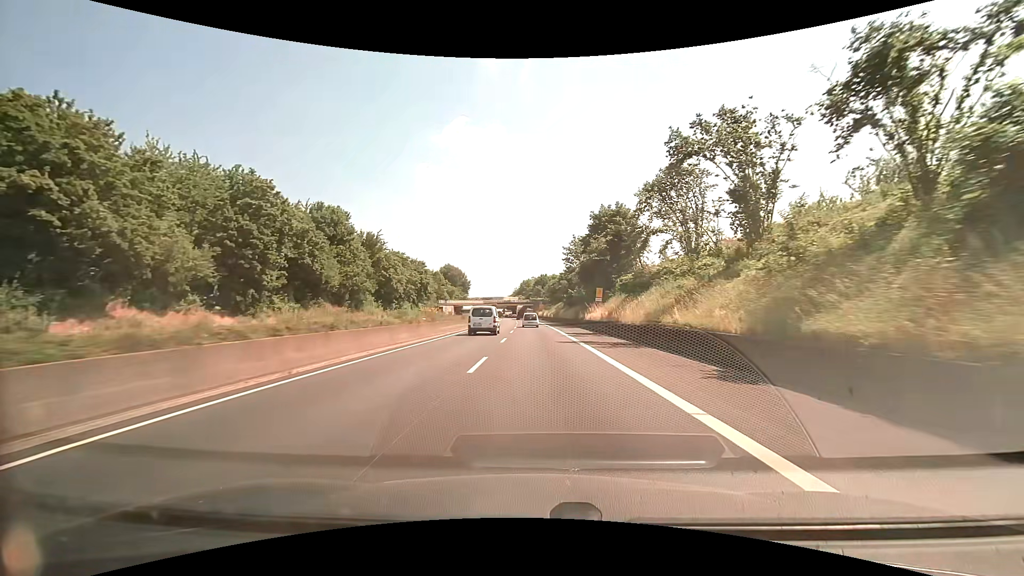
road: trunk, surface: asphalt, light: Day
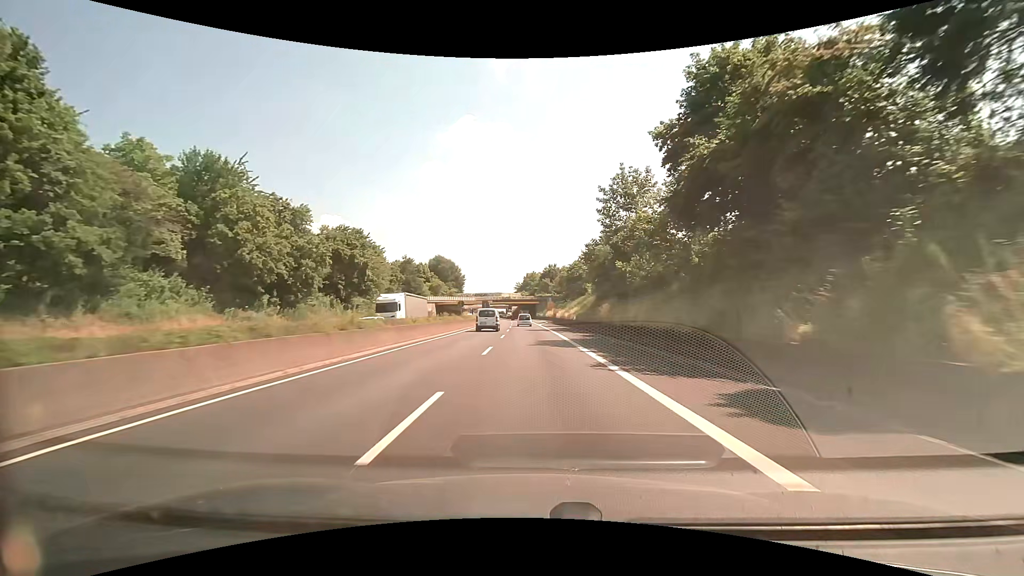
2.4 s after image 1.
(-0.5, +43.0) m; -1°
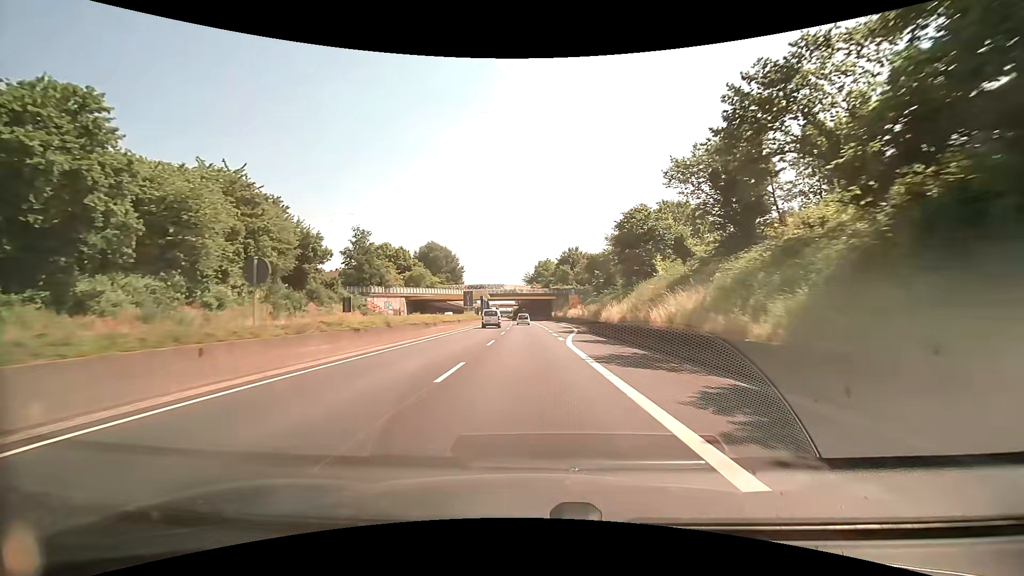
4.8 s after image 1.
(-0.5, +43.1) m; -2°
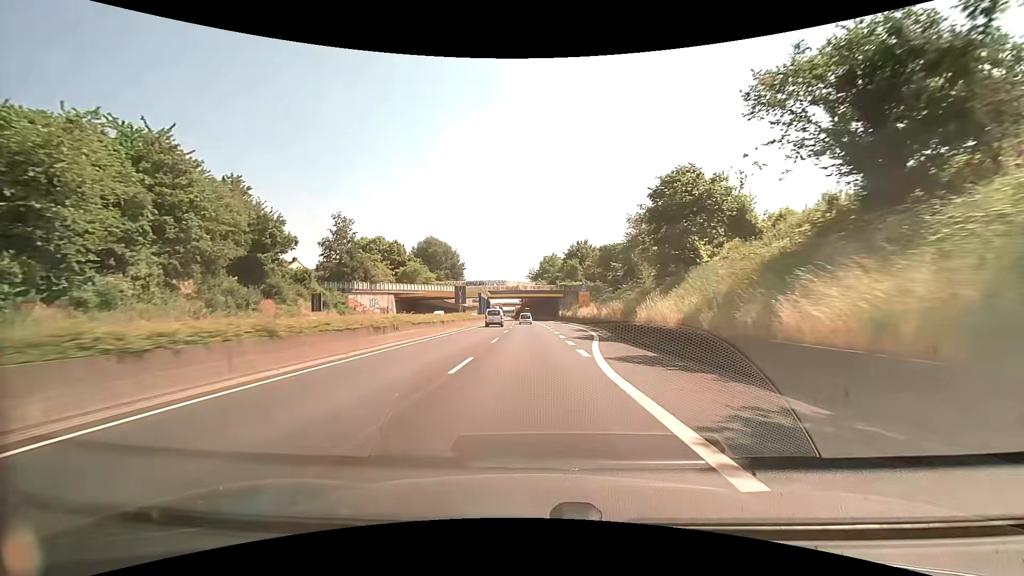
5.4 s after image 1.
(0.0, +10.8) m; -1°
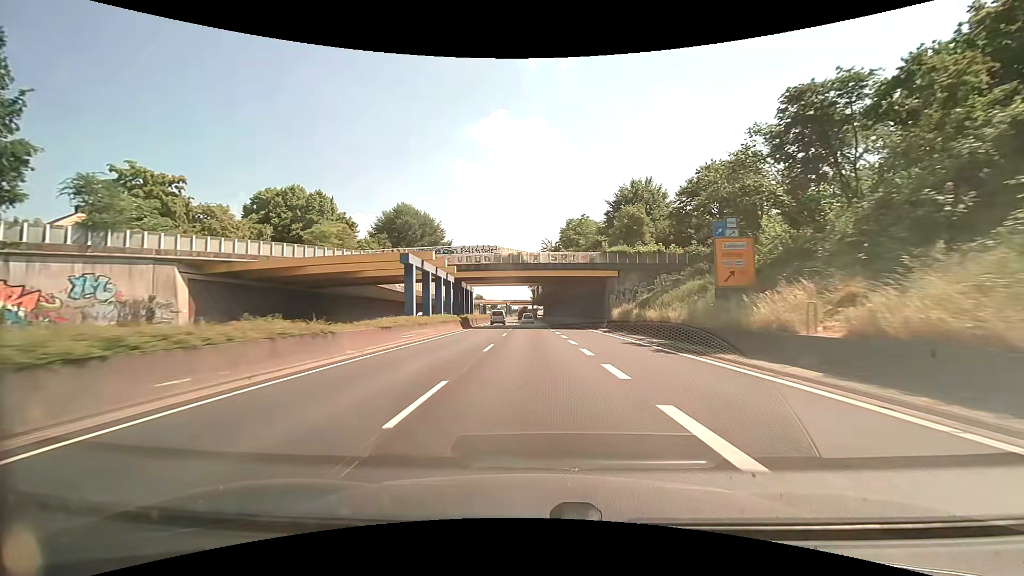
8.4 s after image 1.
(-0.4, +53.8) m; -1°
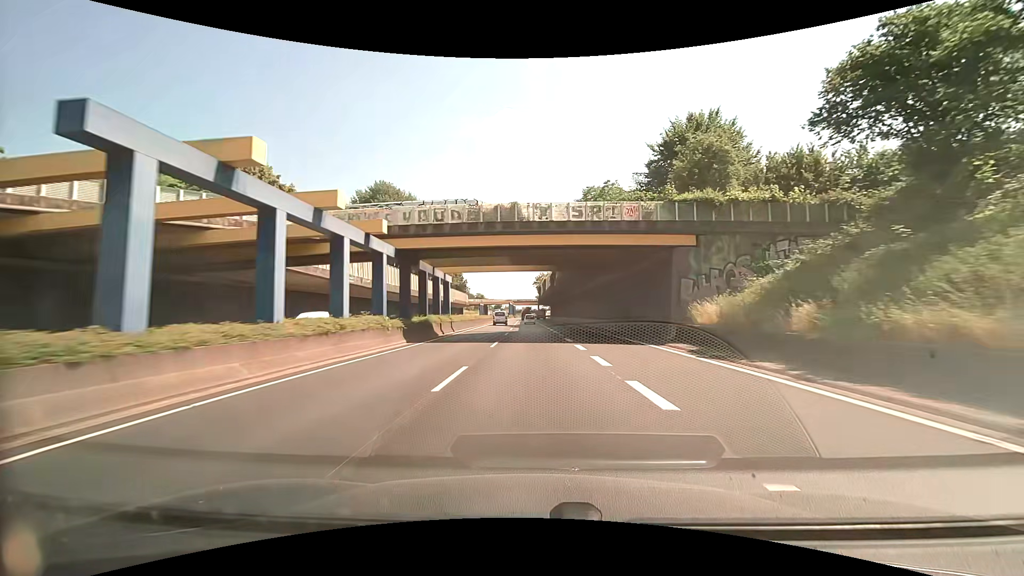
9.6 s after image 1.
(-0.2, +21.5) m; -1°
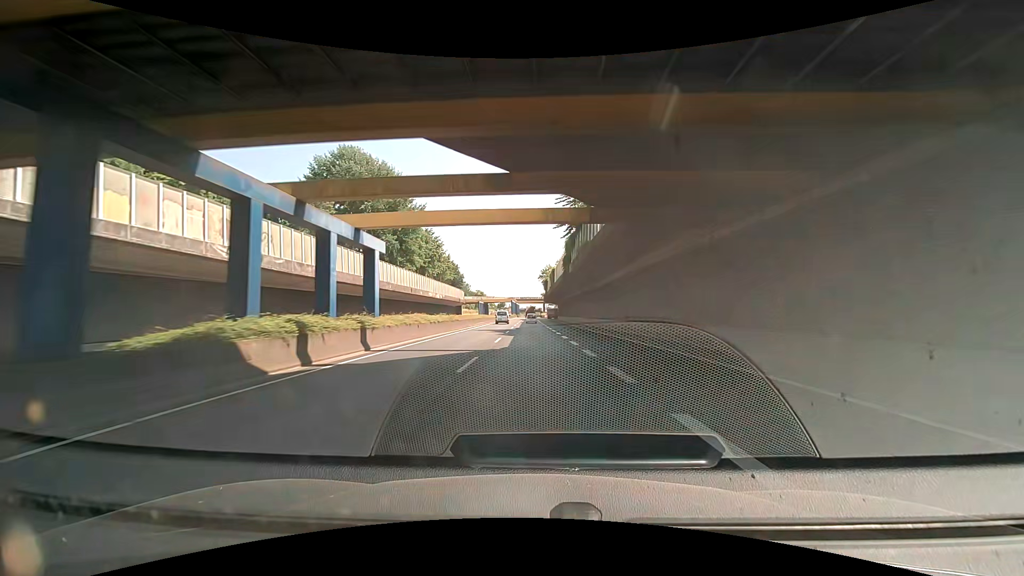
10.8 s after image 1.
(-0.1, +21.5) m; 0°
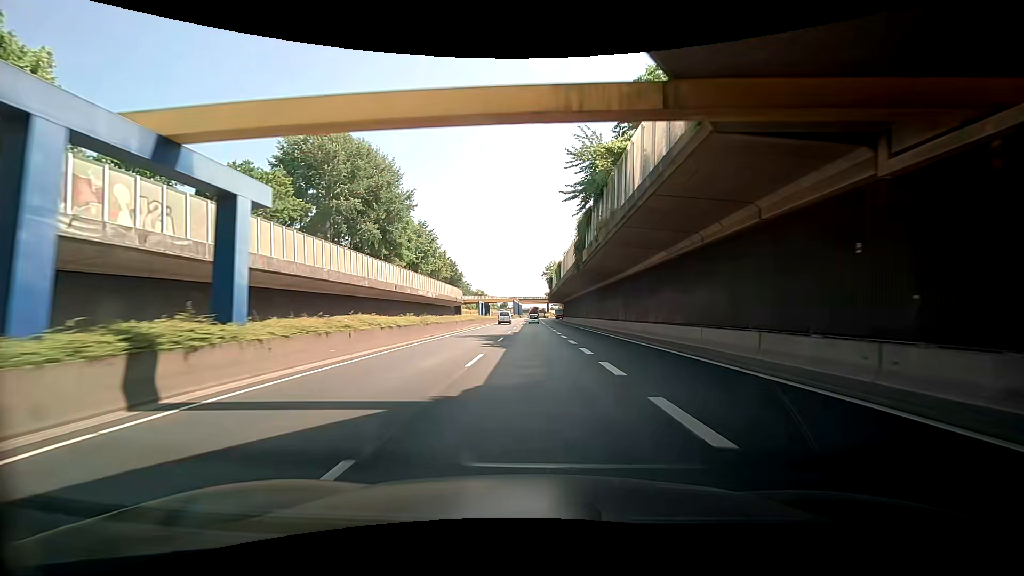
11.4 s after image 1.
(-0.2, +10.7) m; -3°
(0, +10) (+1, +20) (+1, +30) (+1, +40) (+1, +50) (+2, +60) (+2, +70) (+2, +80) (+2, +90) (+3, +100) m
